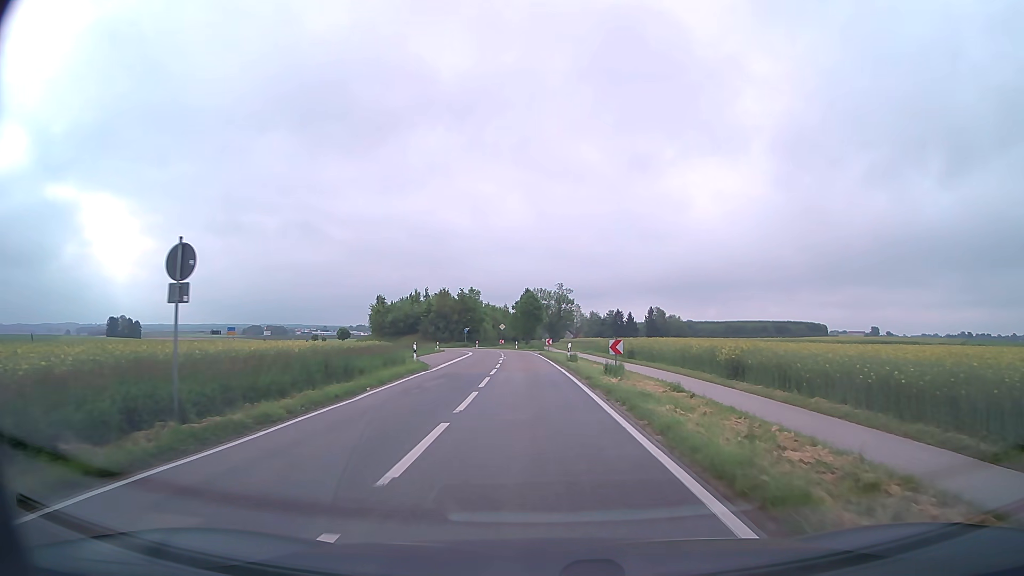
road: tertiary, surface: asphalt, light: Day
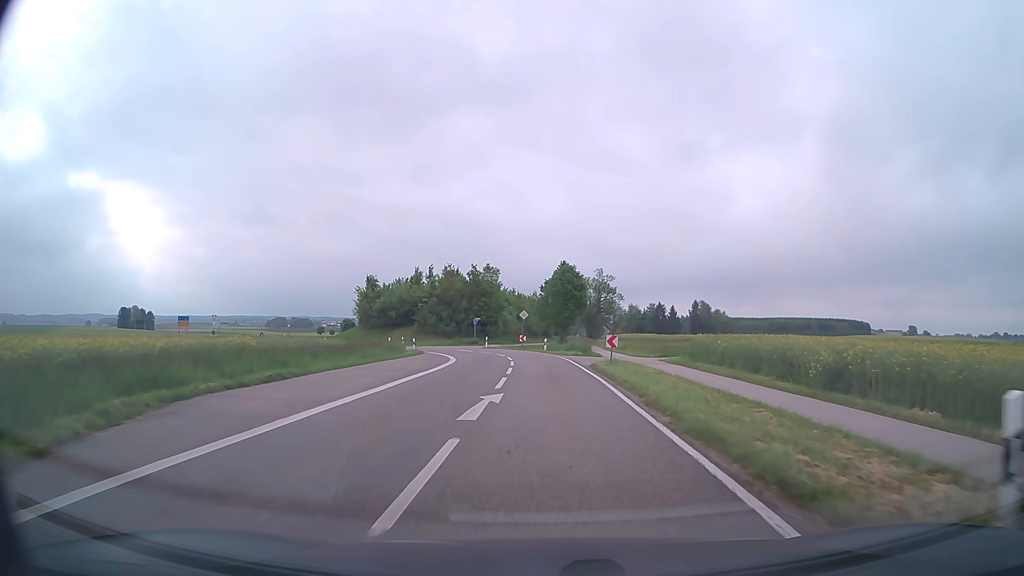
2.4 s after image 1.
(-0.8, +32.2) m; -2°
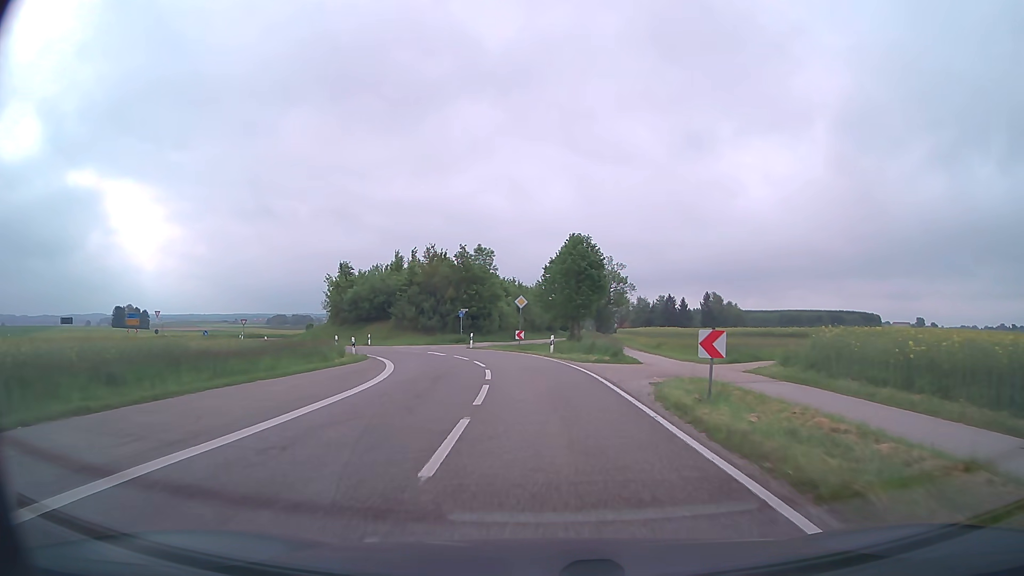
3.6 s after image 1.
(-0.1, +16.4) m; -1°
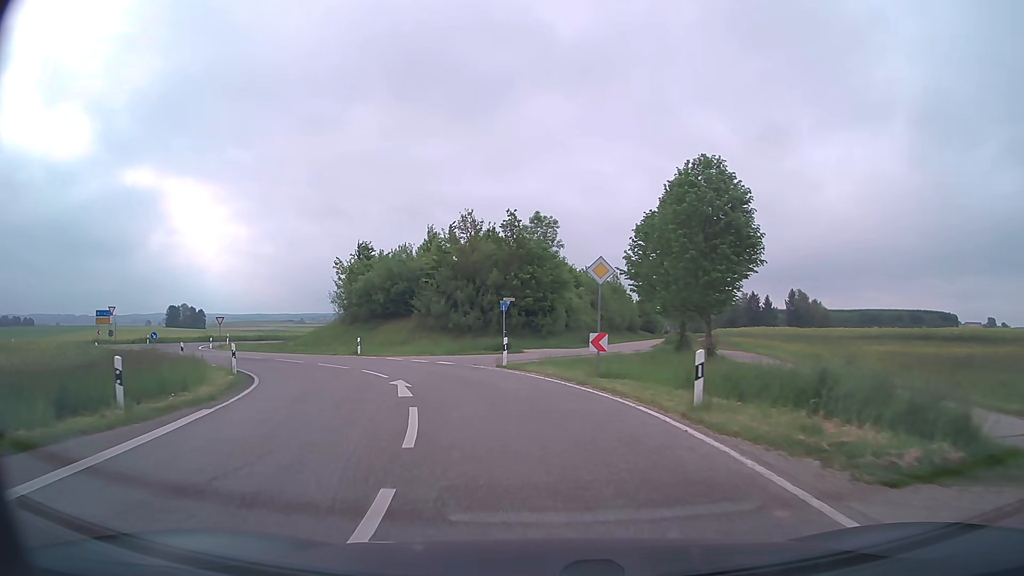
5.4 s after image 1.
(-0.7, +21.8) m; -6°
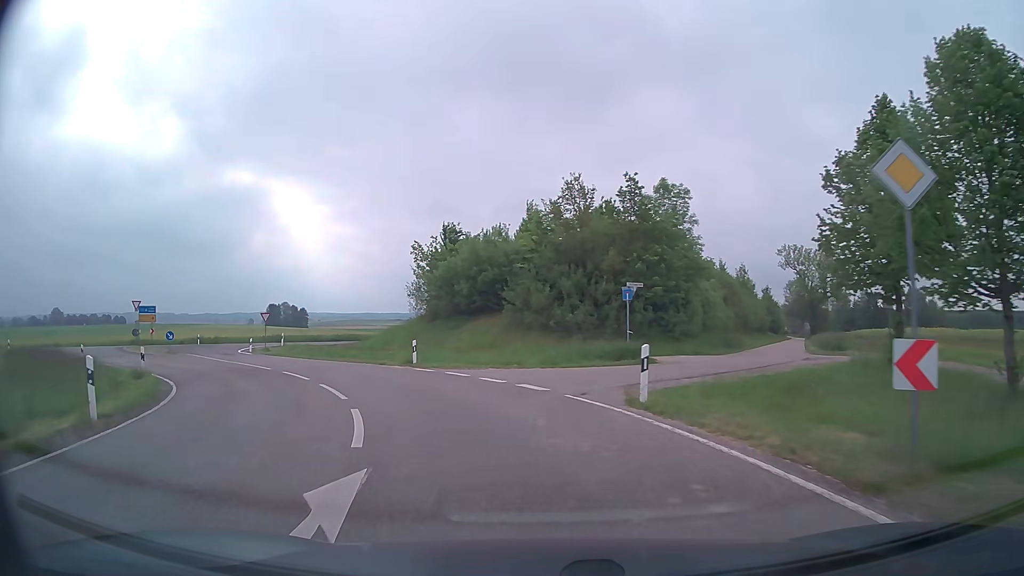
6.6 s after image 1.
(-0.9, +12.1) m; -9°
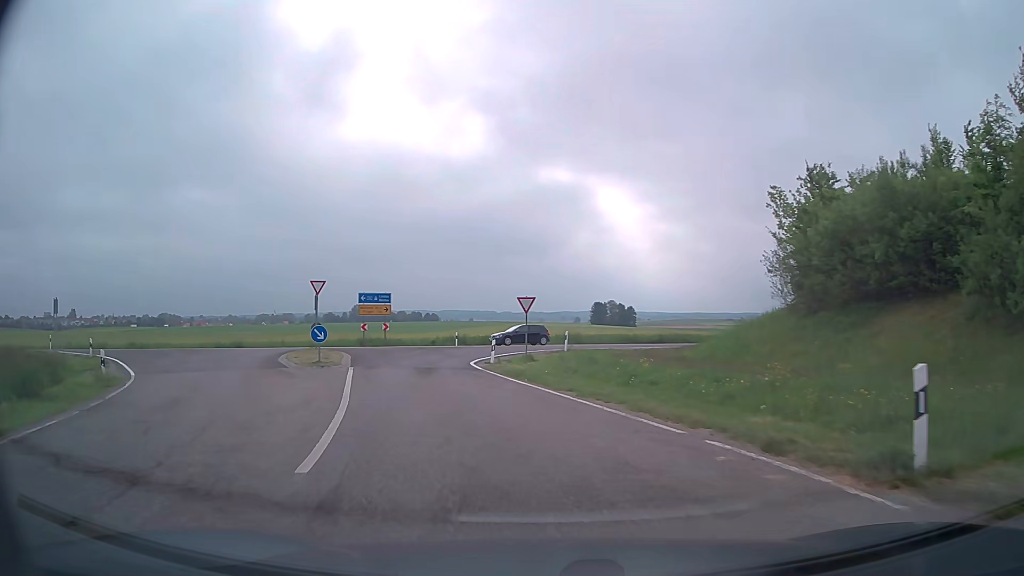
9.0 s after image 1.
(-4.6, +19.8) m; -28°
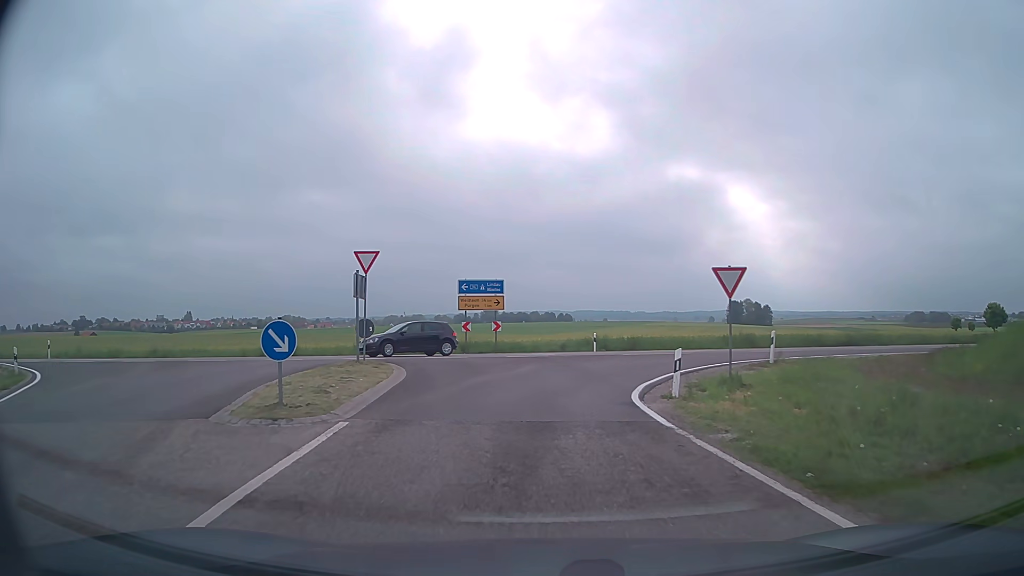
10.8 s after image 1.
(-1.6, +13.5) m; -12°
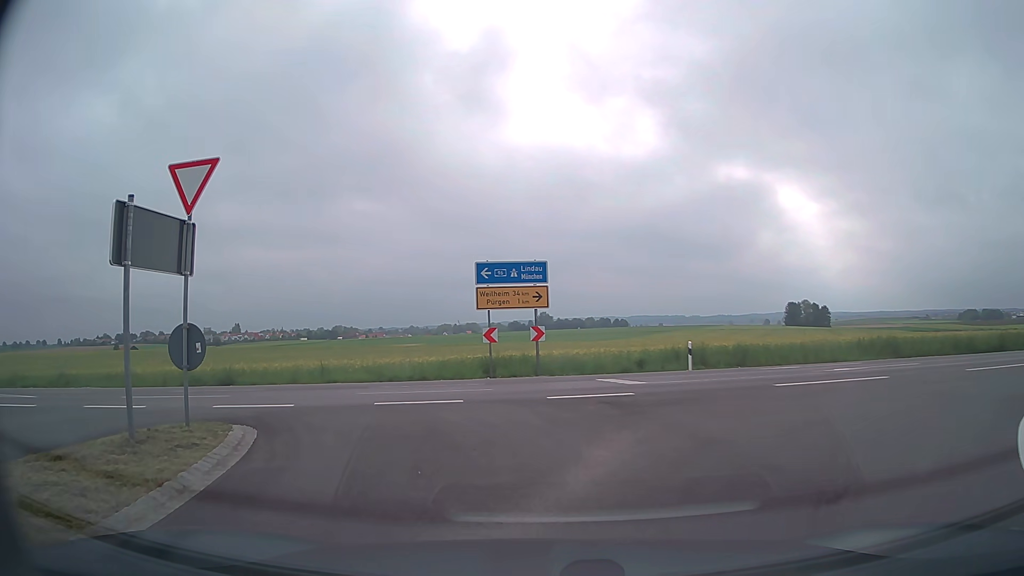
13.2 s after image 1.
(-0.3, +12.8) m; -4°
(-2, +10) (-7, +18) (-17, +19) (-27, +18) (-37, +16) (-47, +14) (-57, +13) (-66, +12) (-76, +11) (-86, +10) m
